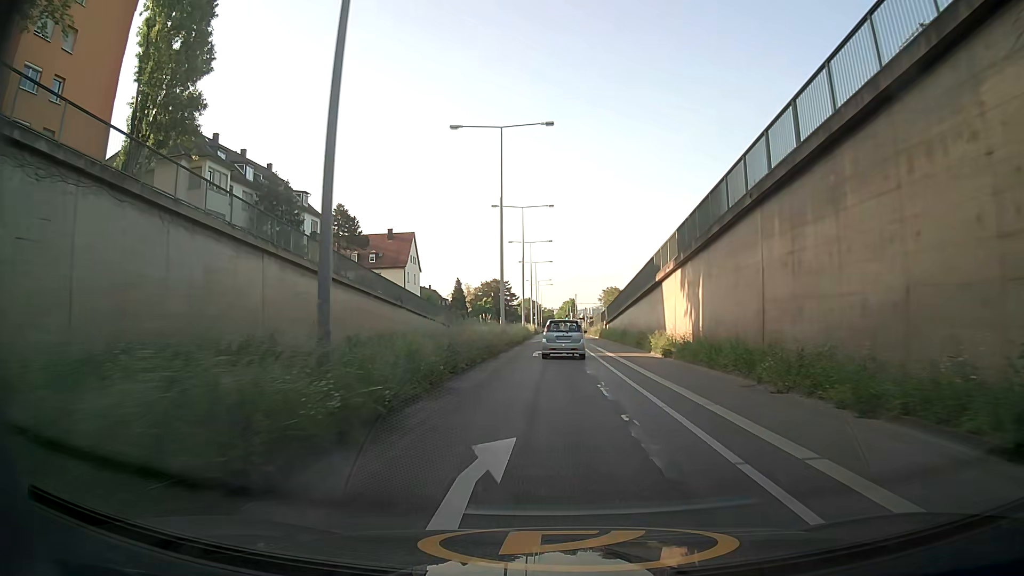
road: secondary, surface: asphalt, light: Day
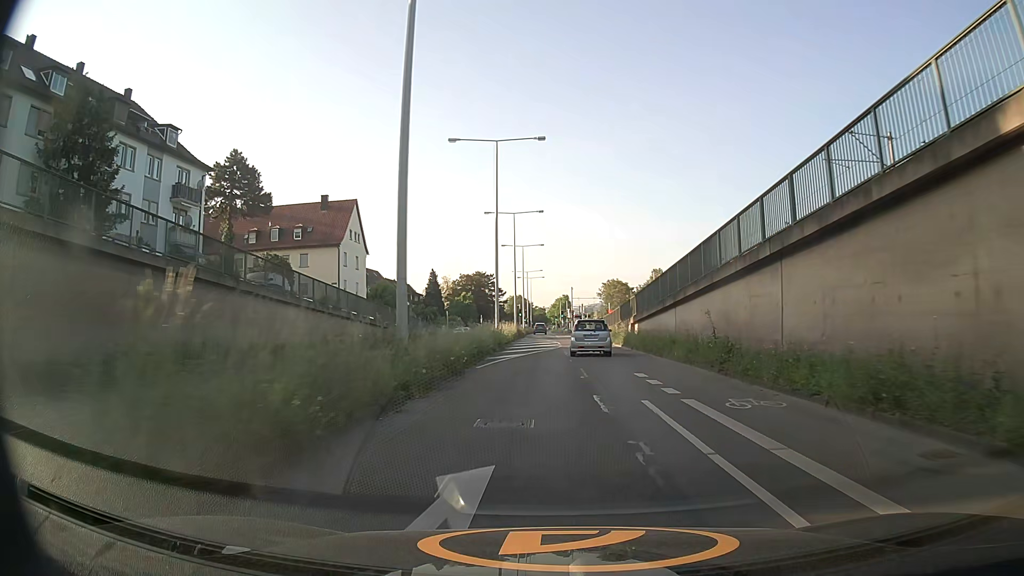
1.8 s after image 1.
(+0.3, +26.5) m; +1°
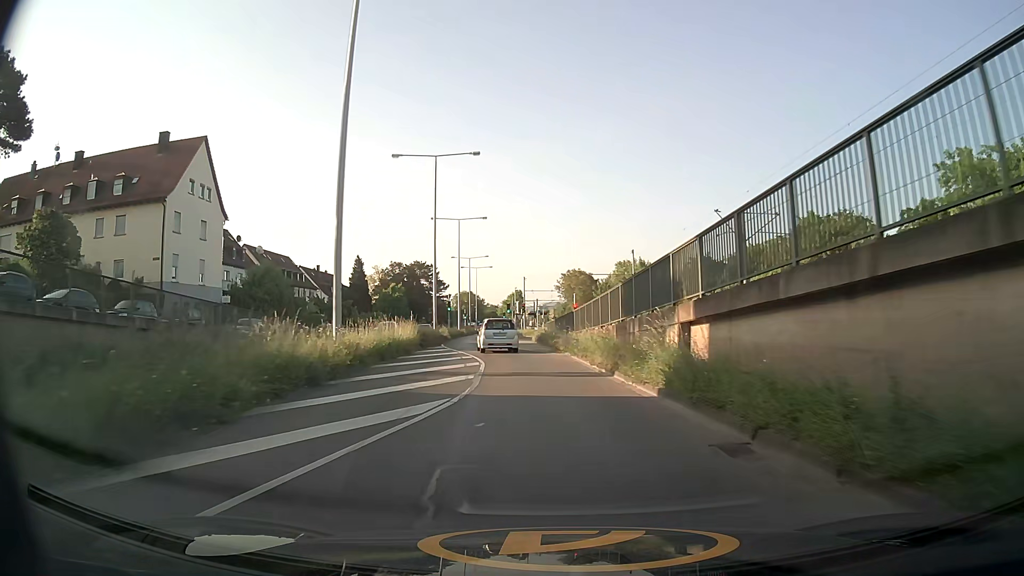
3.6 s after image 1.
(+1.1, +25.8) m; +4°
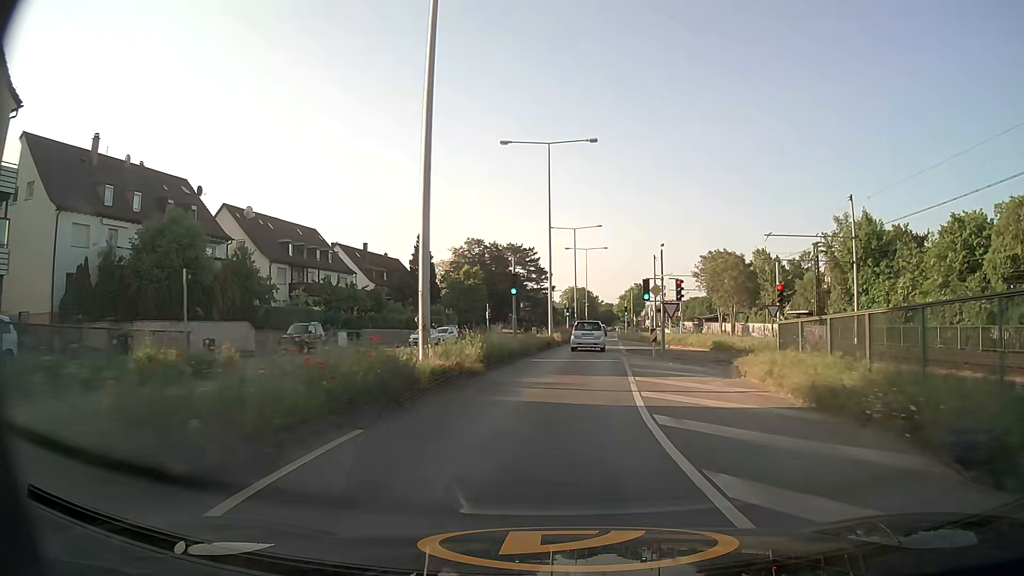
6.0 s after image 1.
(-3.2, +34.4) m; -10°
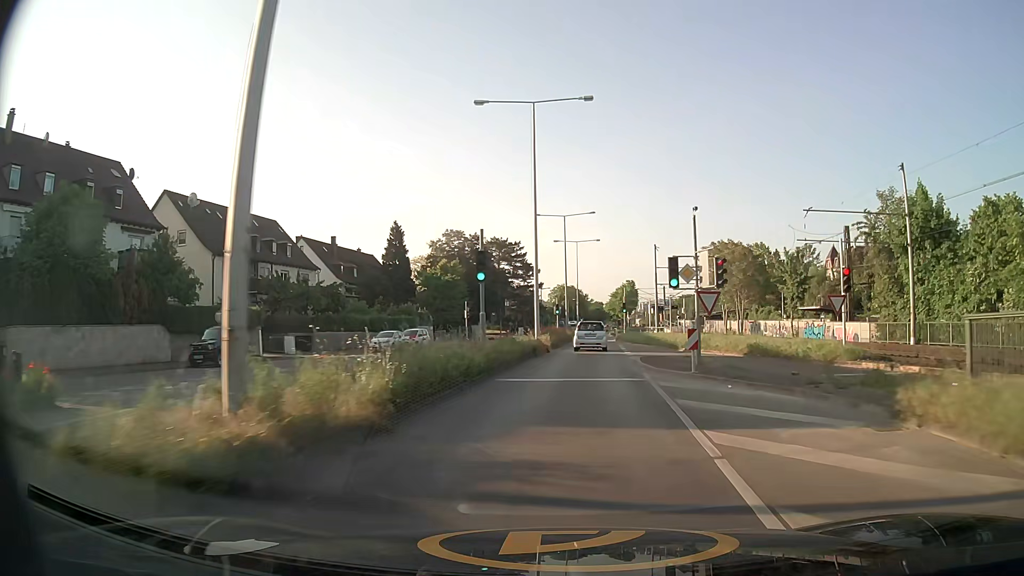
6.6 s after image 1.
(+0.1, +8.8) m; +1°
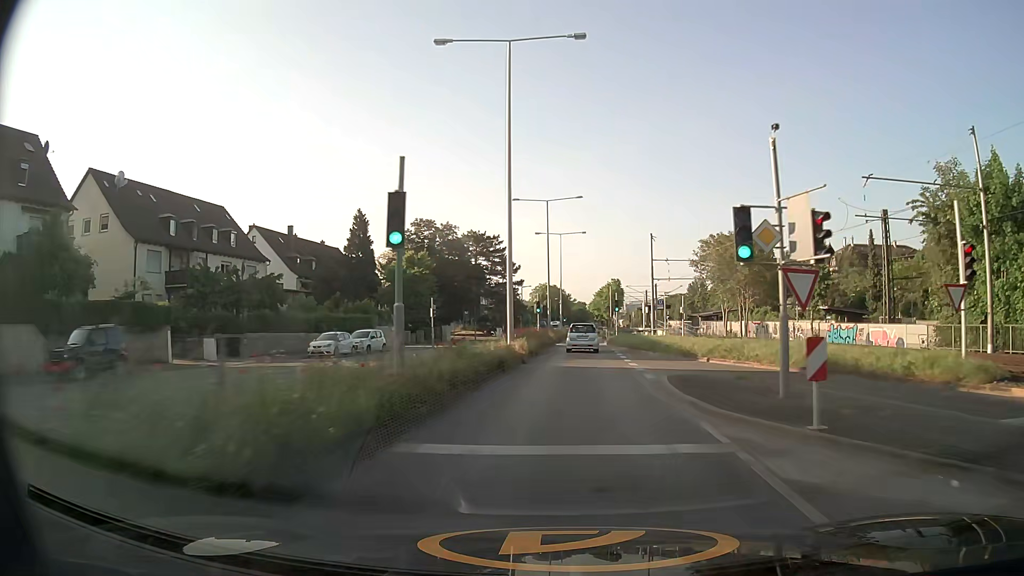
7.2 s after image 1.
(+0.1, +8.7) m; +1°
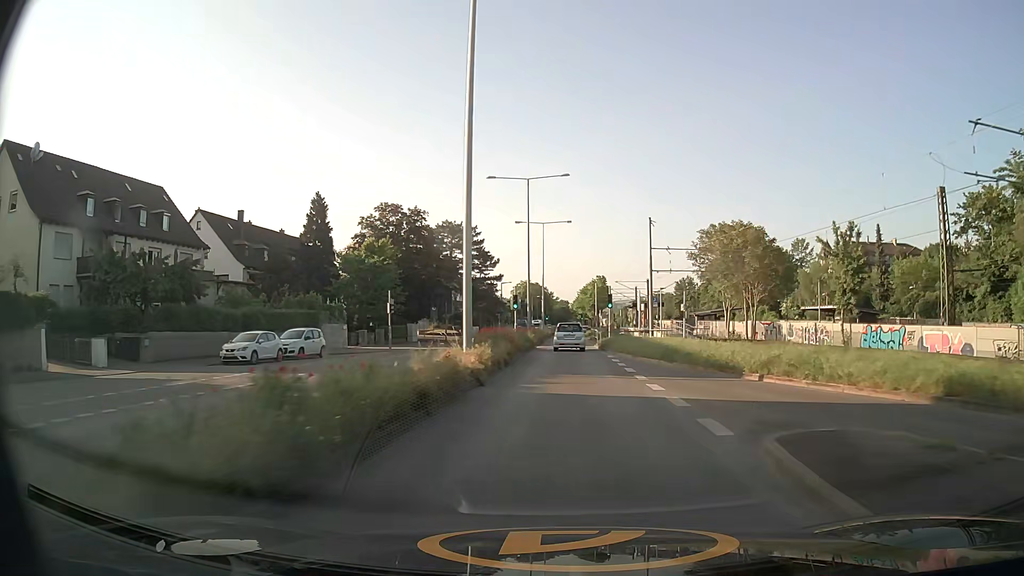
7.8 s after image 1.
(+0.1, +8.7) m; +2°
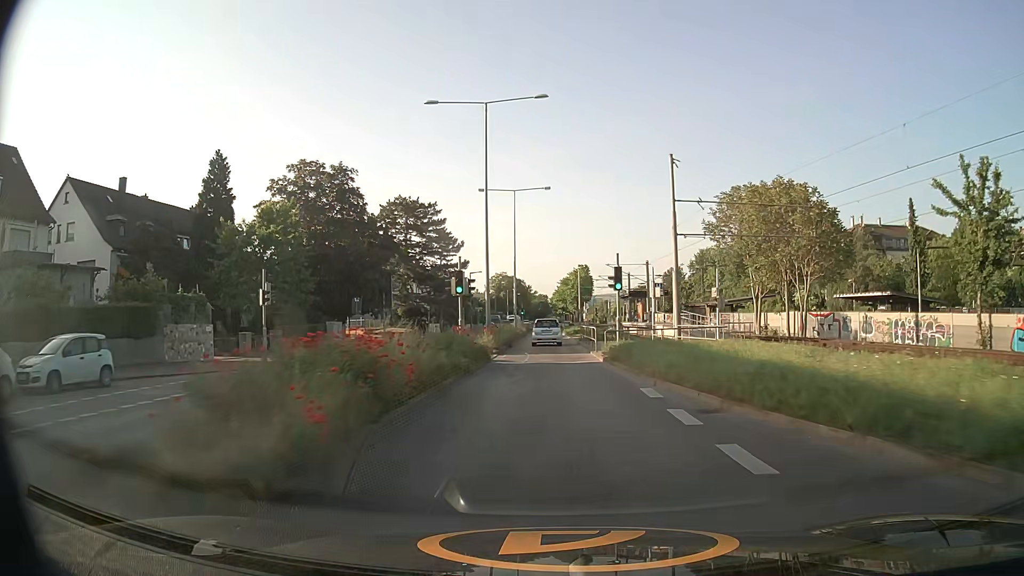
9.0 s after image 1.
(+0.3, +17.4) m; +2°
(0, +10) (0, +20) (0, +30) (0, +40) (0, +50) (-1, +60) (-1, +70) (-1, +80) (-1, +90) (-1, +100) m
